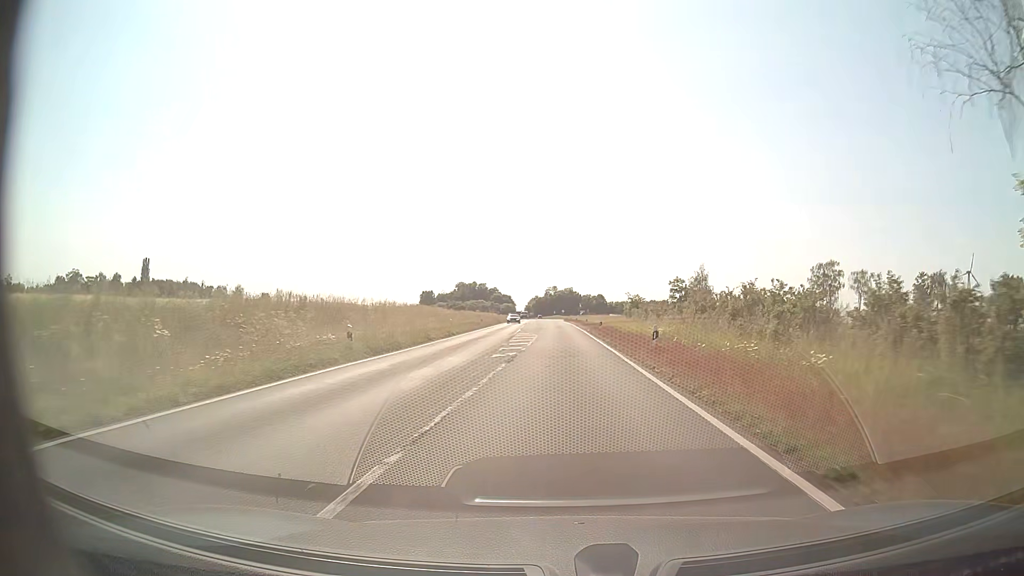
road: secondary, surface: asphalt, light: Day
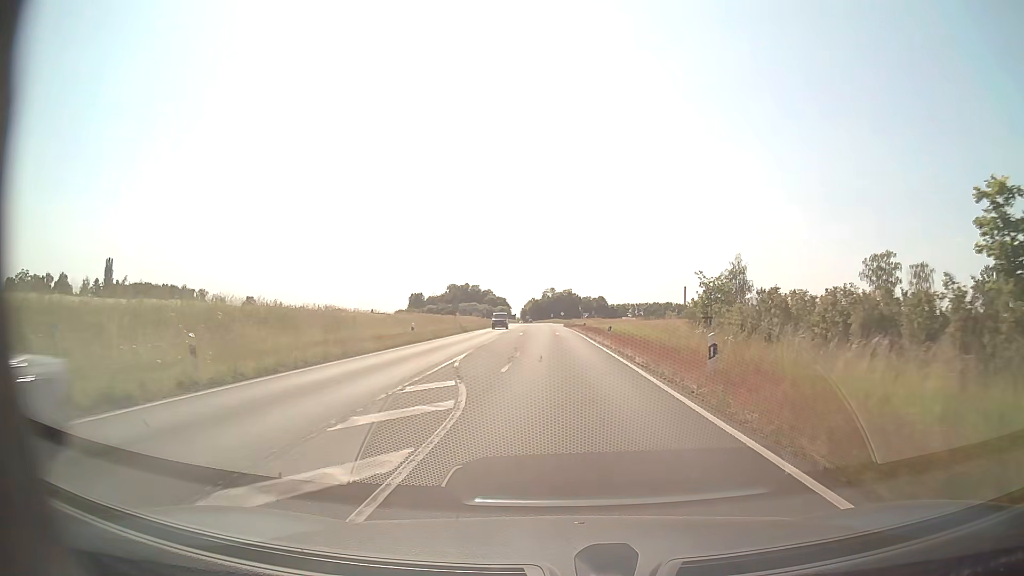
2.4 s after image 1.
(+0.2, +32.9) m; 0°
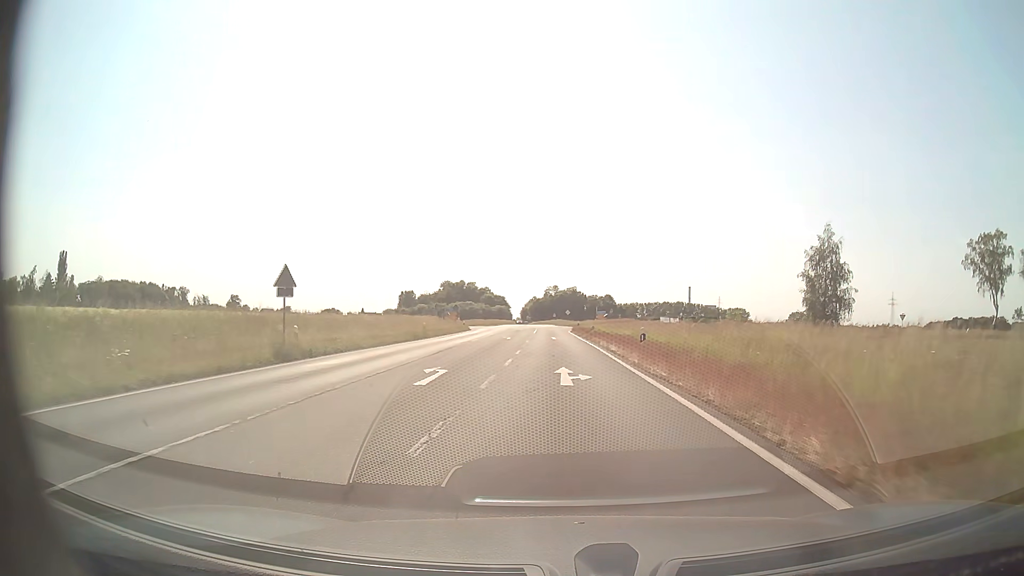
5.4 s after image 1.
(-0.1, +40.7) m; 0°
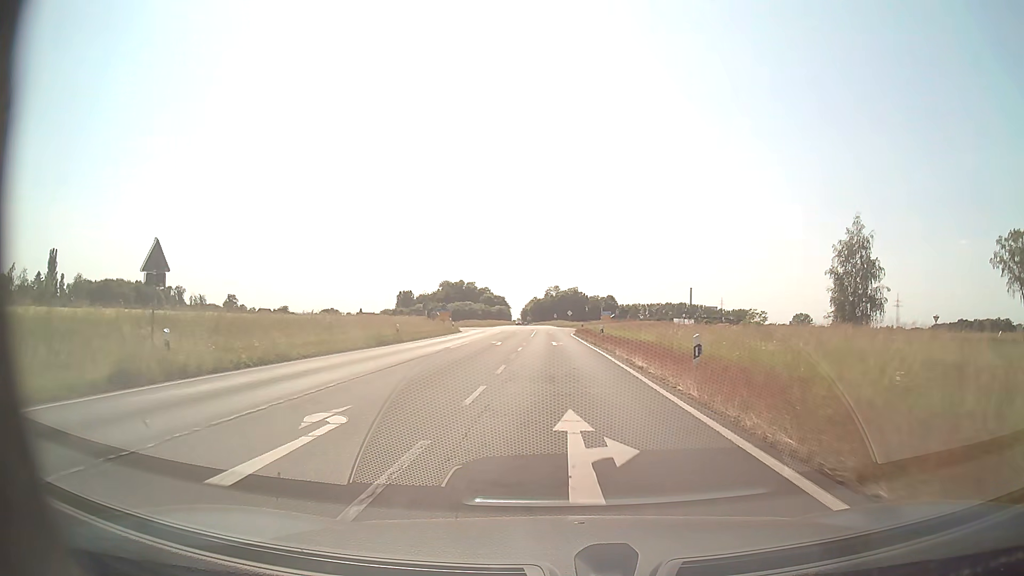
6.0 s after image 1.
(0.0, +8.4) m; 0°
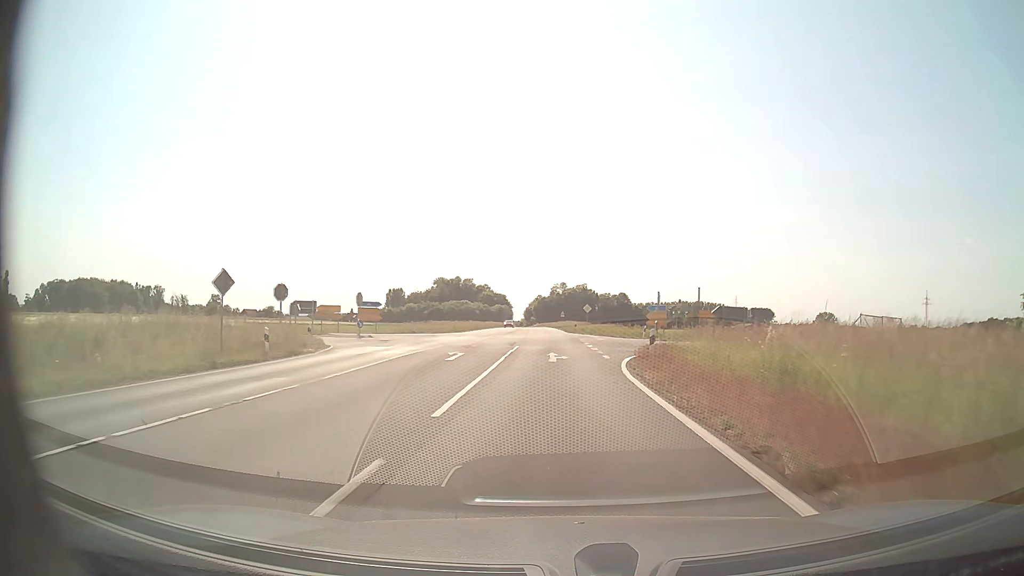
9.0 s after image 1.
(-0.1, +43.8) m; -1°
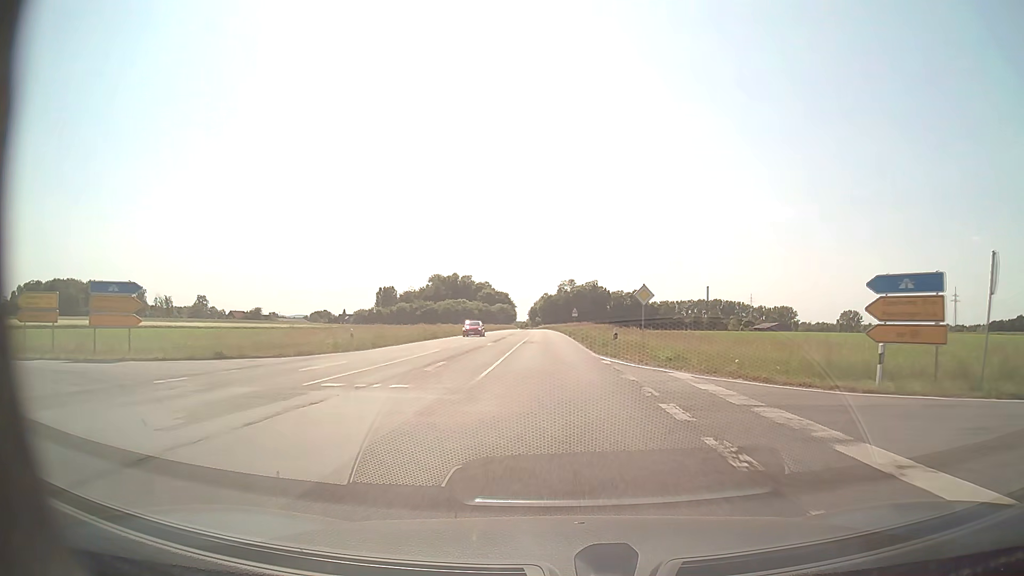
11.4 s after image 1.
(-0.1, +37.5) m; -1°
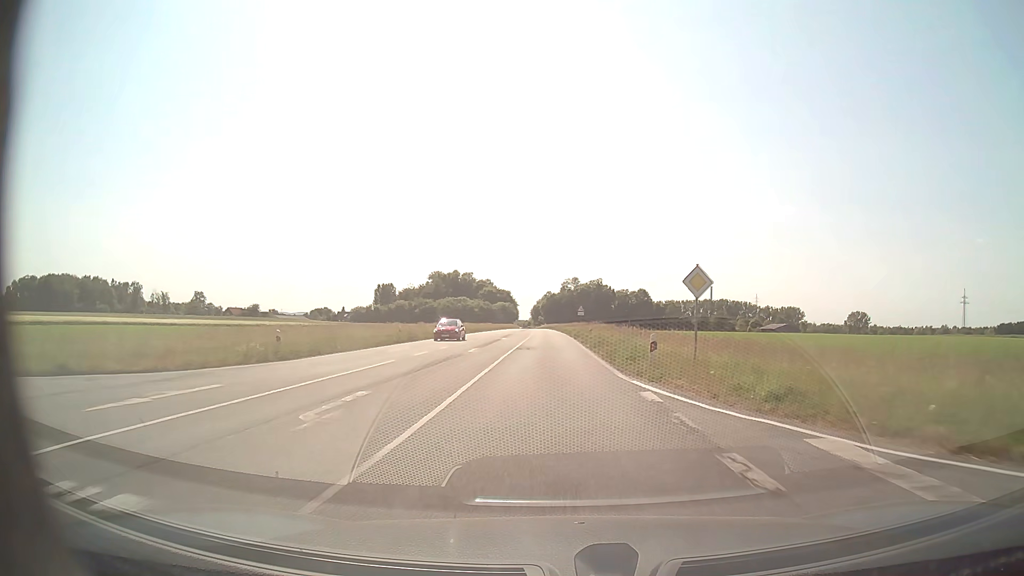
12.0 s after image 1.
(0.0, +9.6) m; 0°
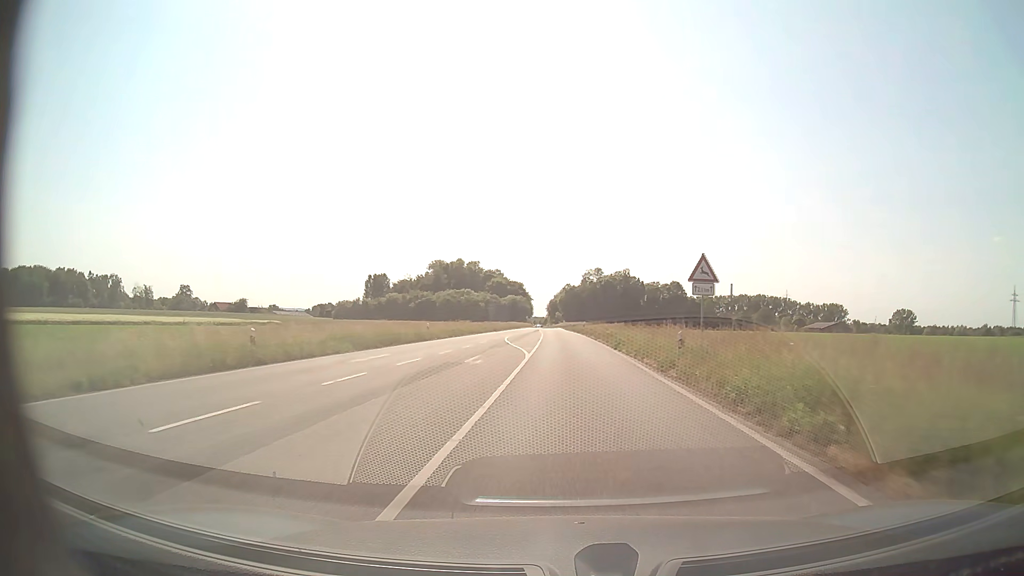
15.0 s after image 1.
(-0.8, +49.3) m; -1°
(0, +10) (0, +20) (0, +30) (0, +40) (0, +50) (0, +60) (0, +70) (-1, +80) (-1, +90) (-1, +100) m
